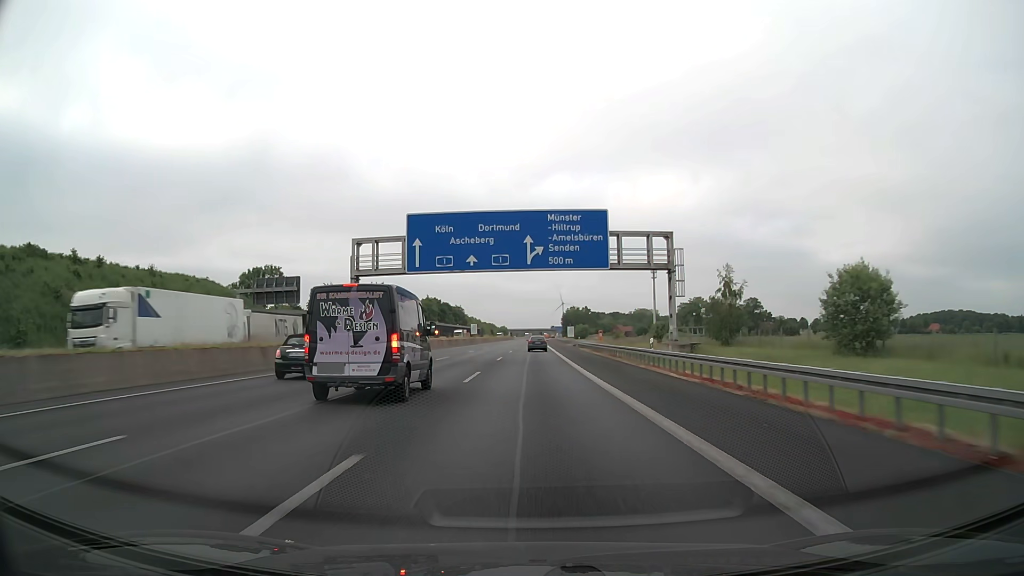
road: motorway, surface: asphalt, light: Day
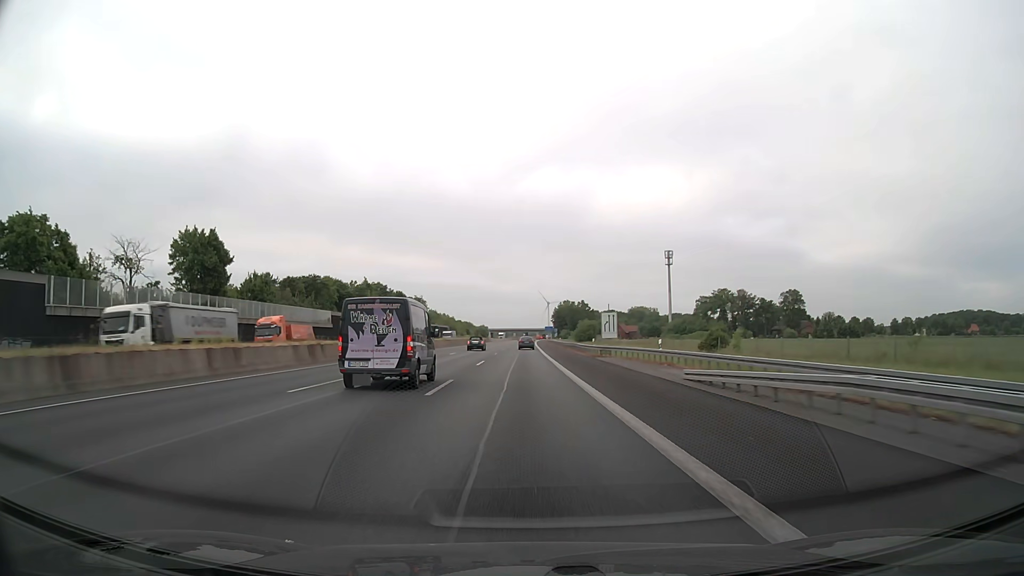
(+0.7, +78.3) m; +1°
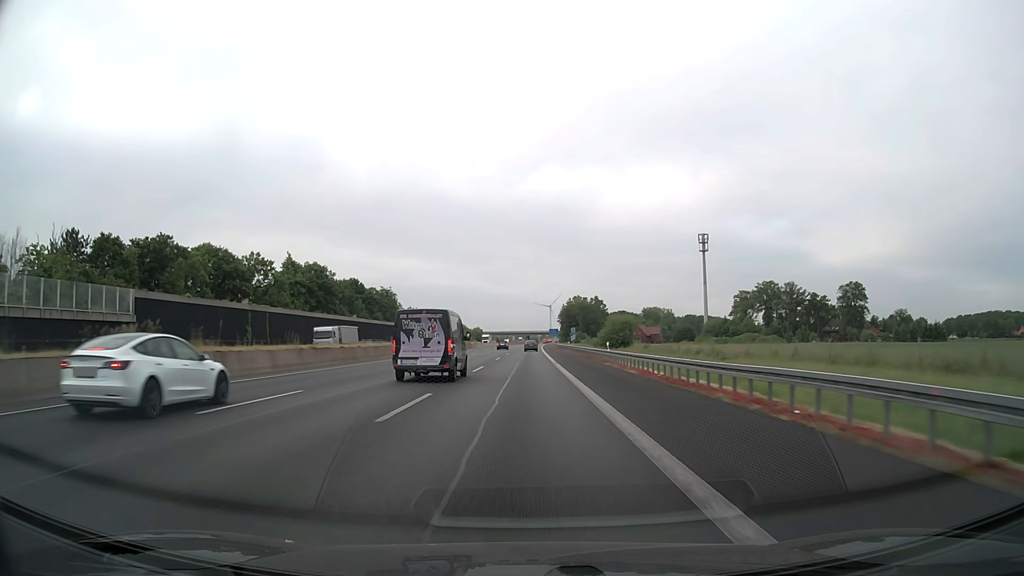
(-0.1, +59.6) m; 0°
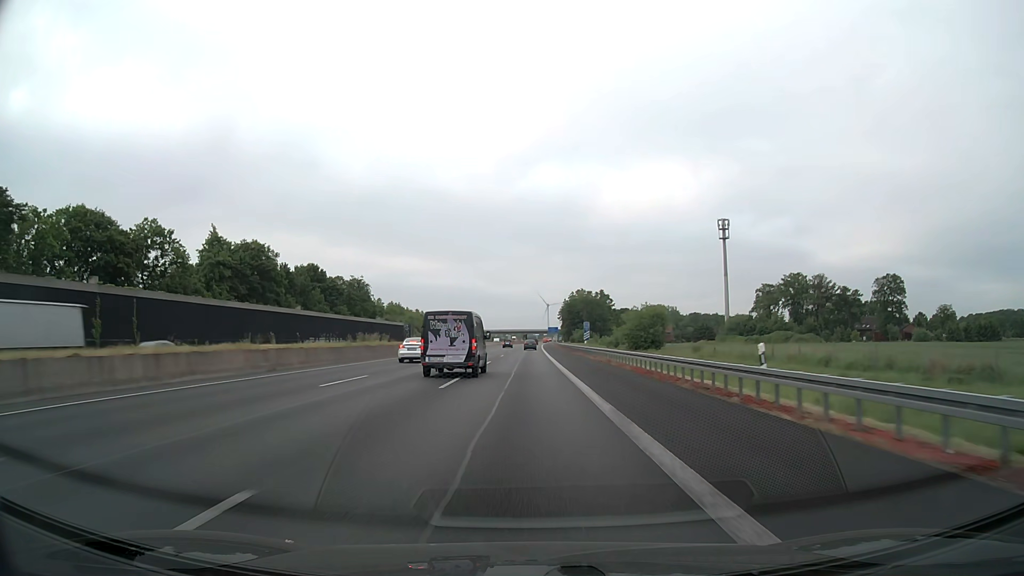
(+0.1, +29.9) m; 0°
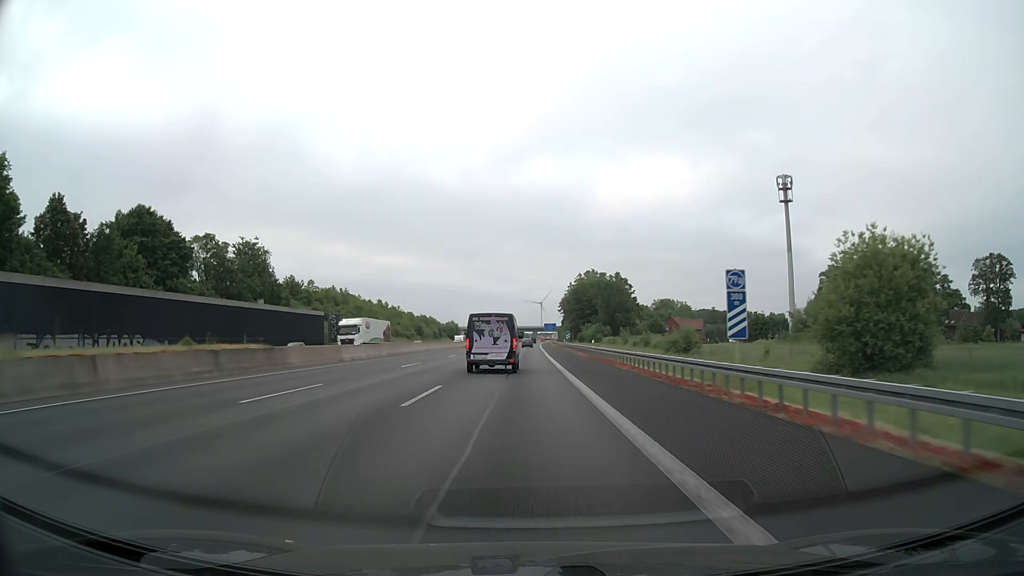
(+0.2, +61.0) m; +1°
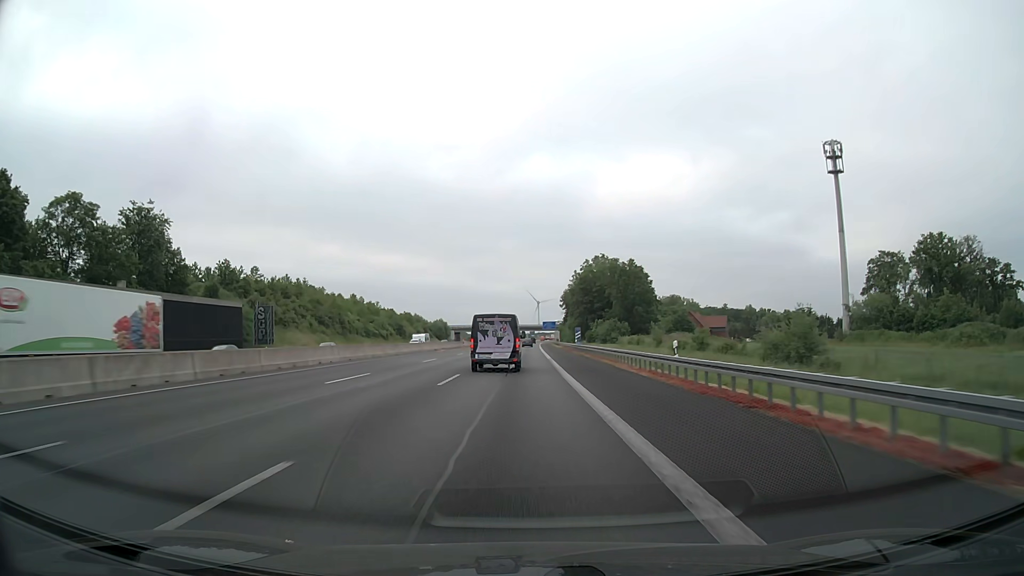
(+0.1, +30.4) m; 0°
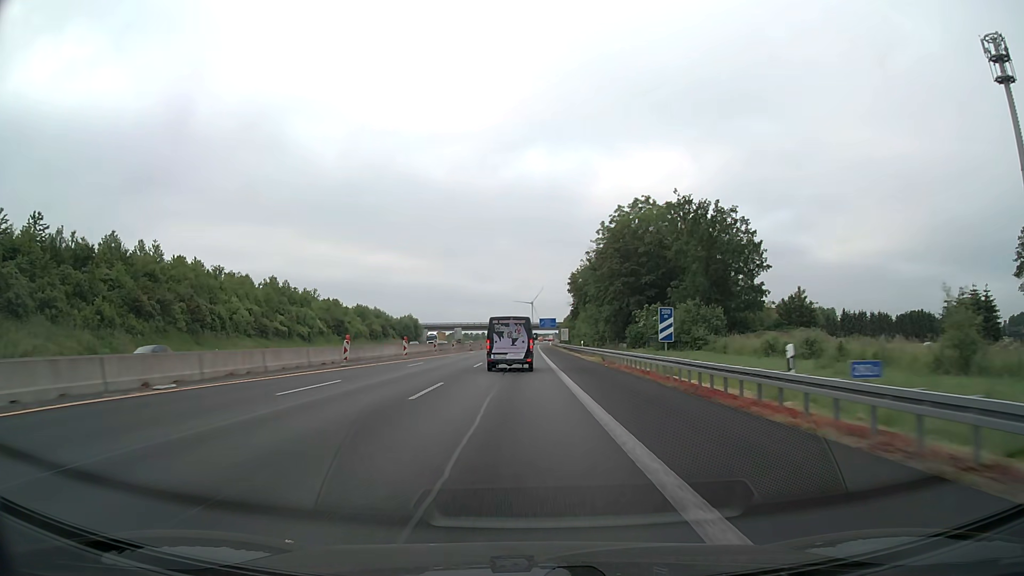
(+0.1, +59.7) m; 0°
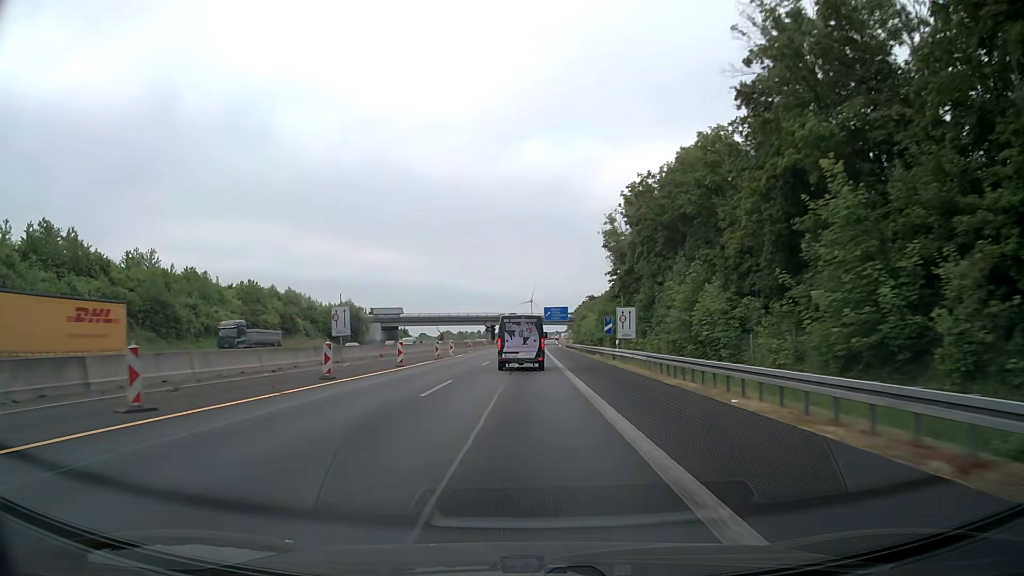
(0.0, +73.5) m; 0°
(0, +10) (0, +20) (0, +30) (0, +40) (0, +50) (0, +60) (0, +70) (0, +80) (0, +90) (+1, +100) m
